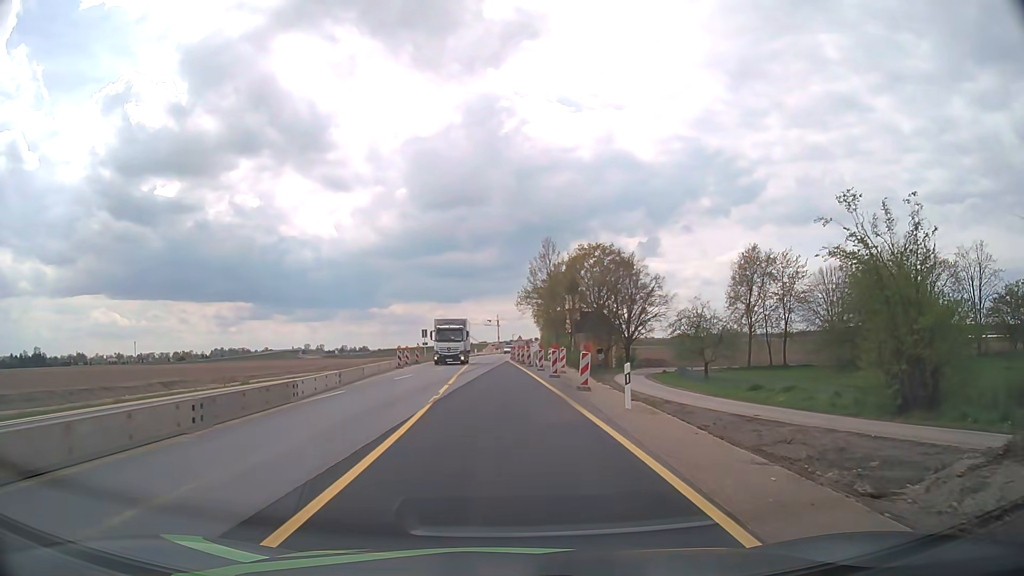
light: Day
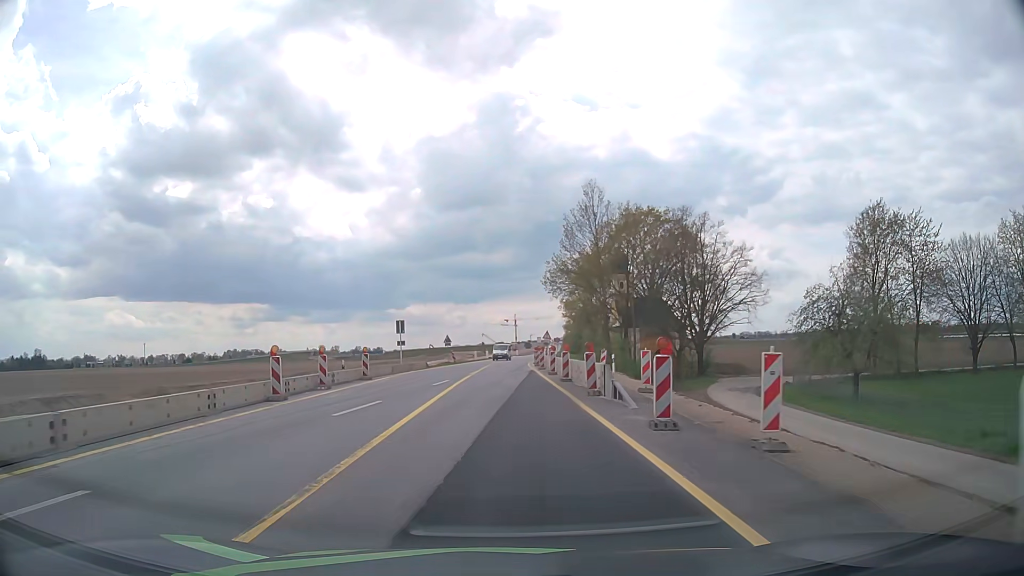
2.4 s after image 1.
(-0.4, +27.0) m; -1°
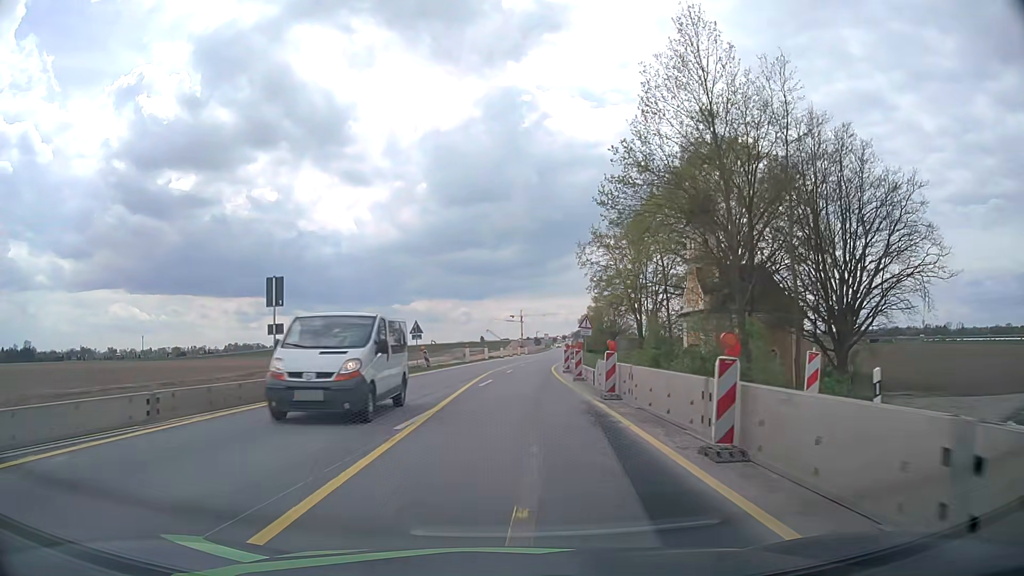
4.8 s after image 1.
(-0.3, +27.0) m; -1°
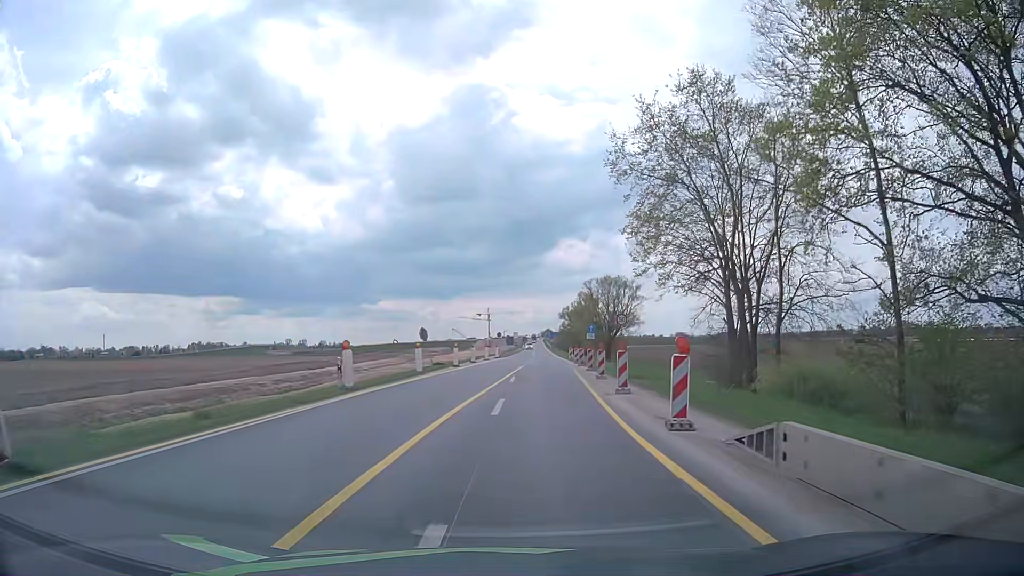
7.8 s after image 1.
(+0.4, +33.9) m; +3°
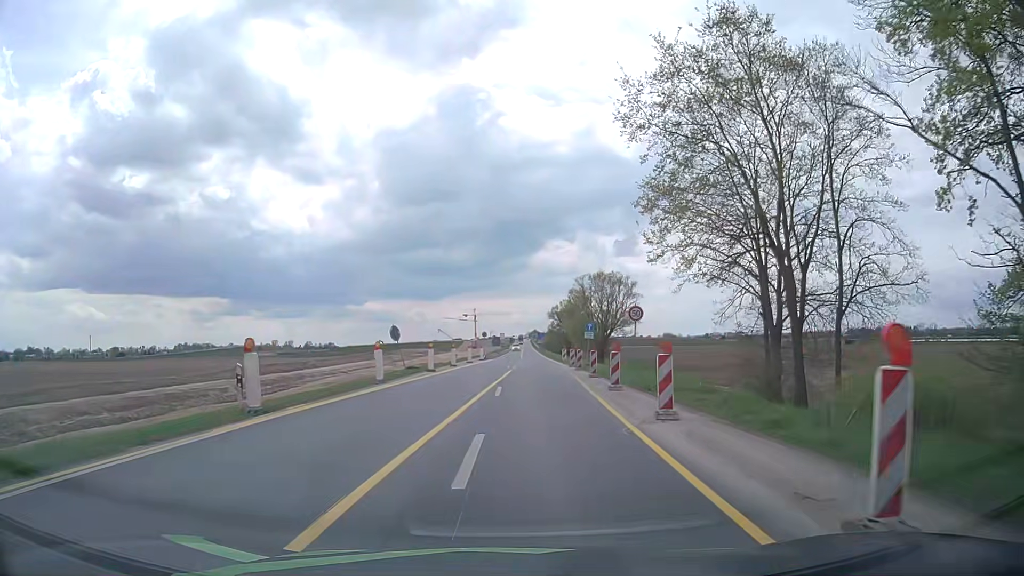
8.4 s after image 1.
(0.0, +6.8) m; 0°
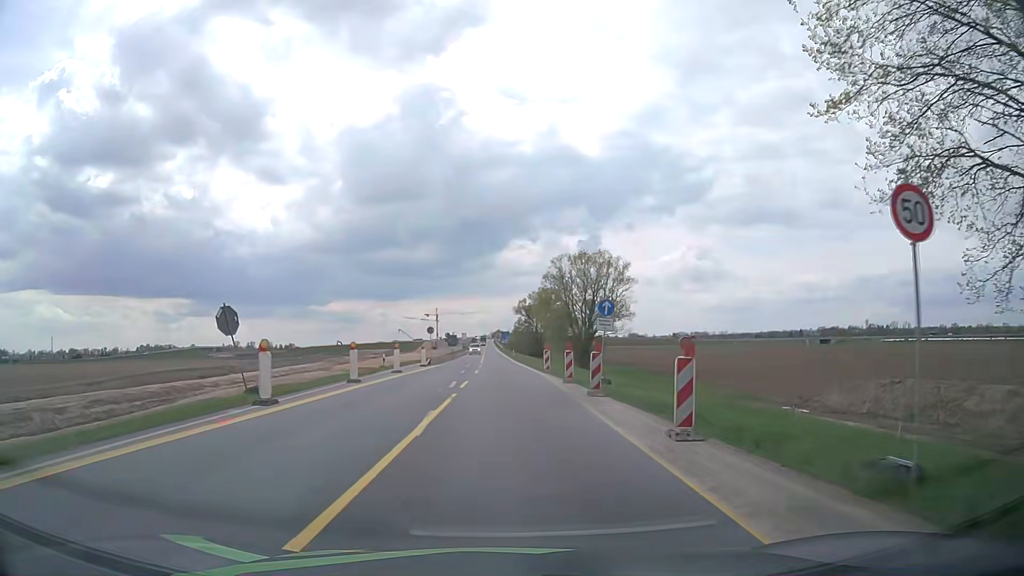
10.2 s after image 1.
(+0.8, +20.5) m; +4°
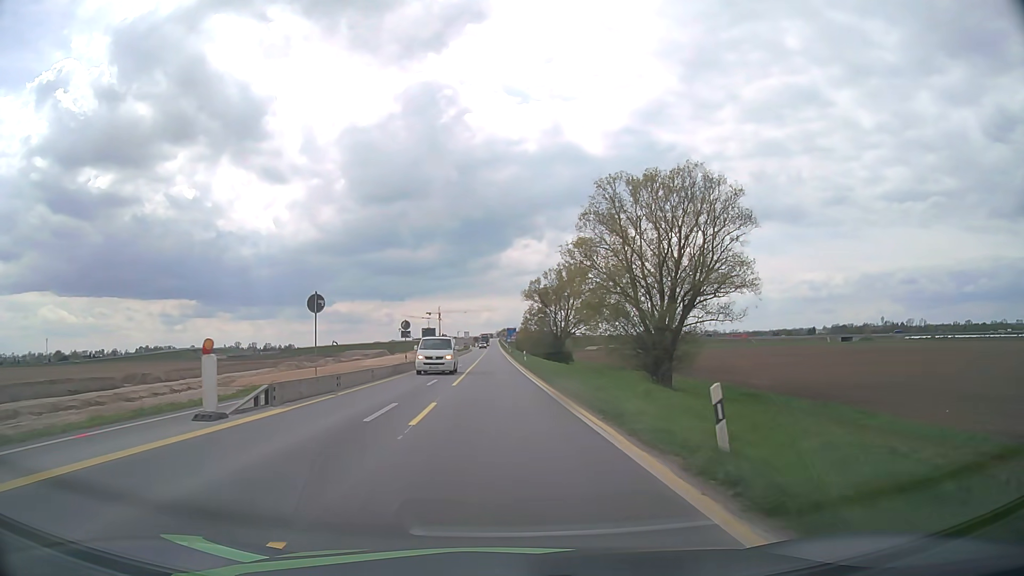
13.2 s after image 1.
(-0.1, +34.4) m; -1°
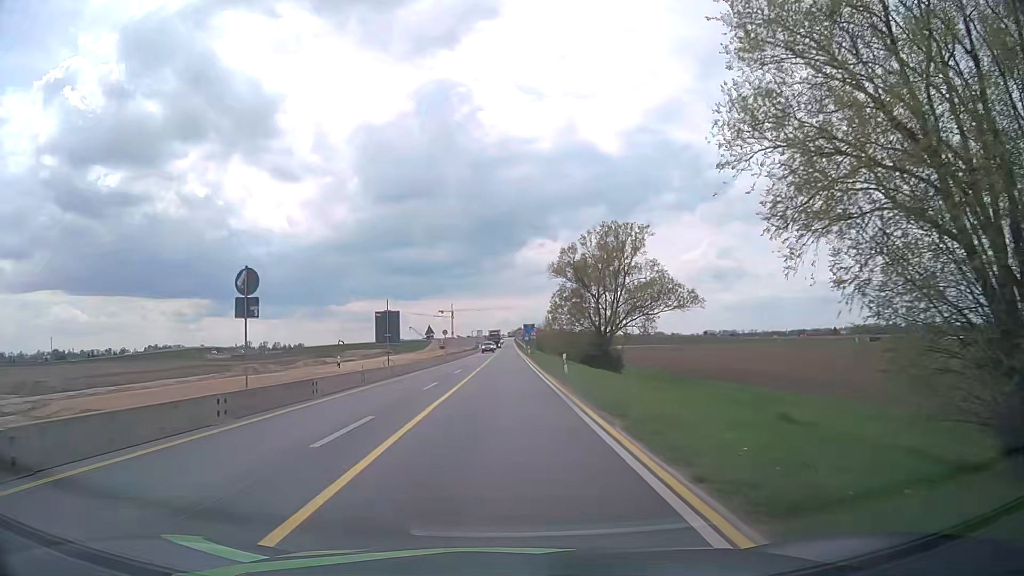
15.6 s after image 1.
(-0.3, +27.7) m; -1°
(0, +10) (0, +20) (0, +30) (0, +40) (0, +50) (0, +60) (0, +70) (0, +80) (0, +90) (0, +100) m
